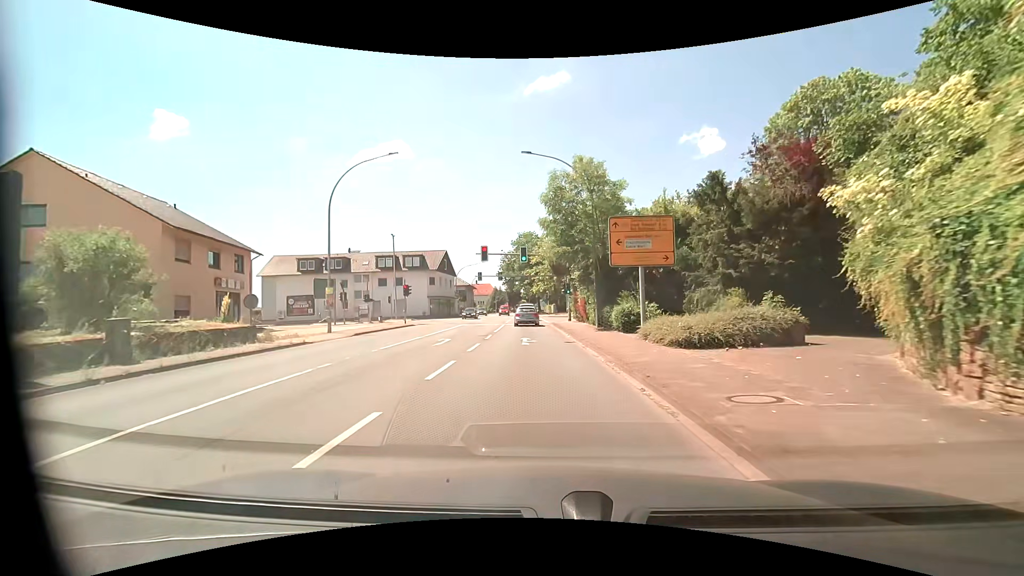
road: primary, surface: asphalt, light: Day
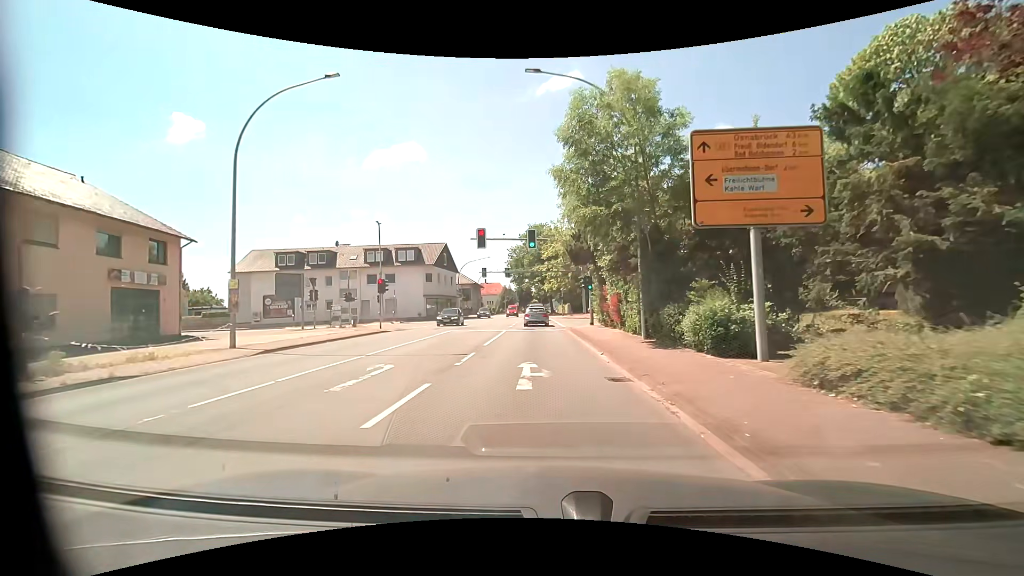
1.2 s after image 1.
(-0.2, +9.7) m; -2°
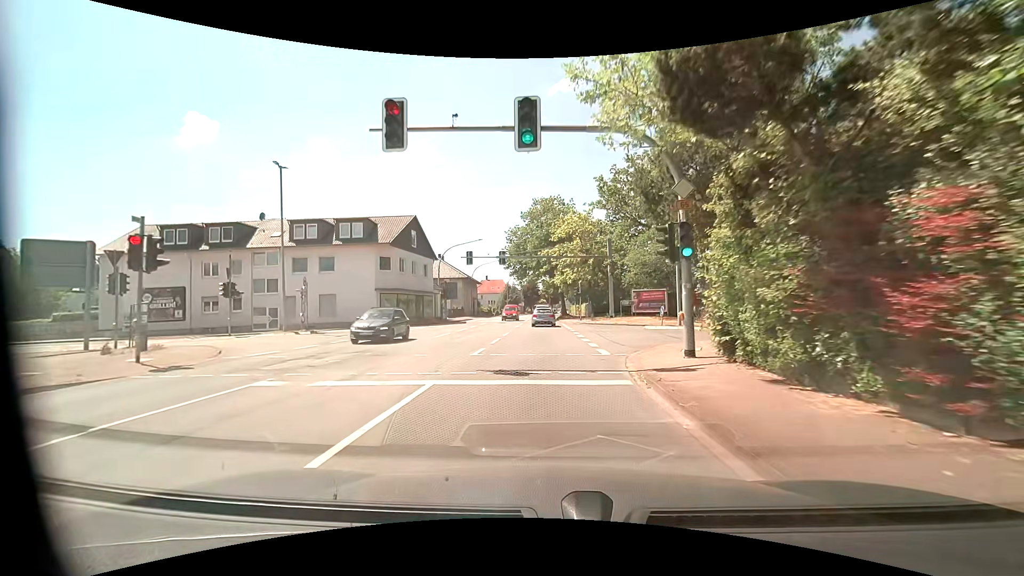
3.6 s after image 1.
(-0.1, +21.1) m; 0°
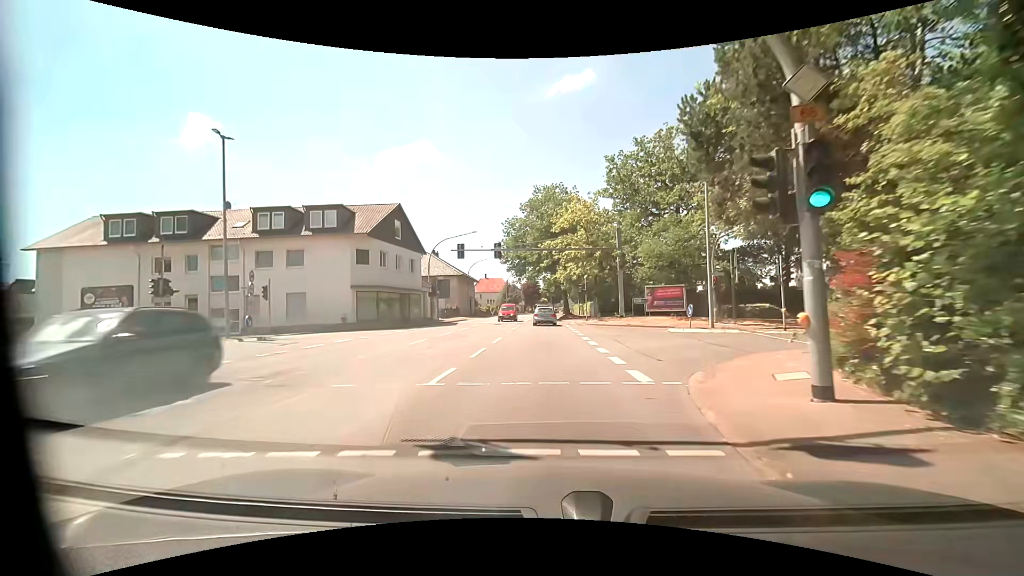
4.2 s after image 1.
(0.0, +5.7) m; 0°
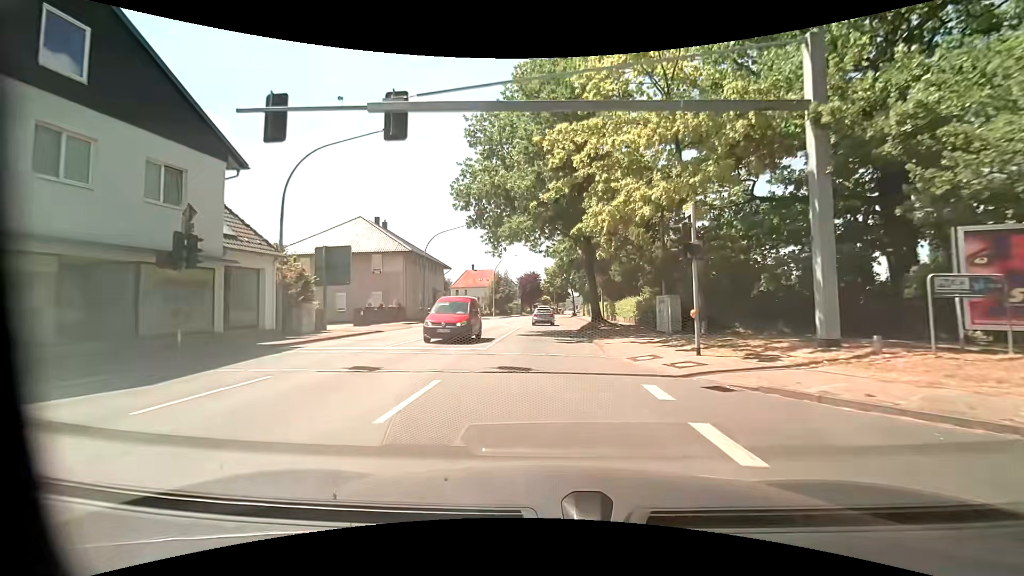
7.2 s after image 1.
(-0.3, +31.4) m; 0°
(0, +10) (0, +20) (0, +30) (0, +40) (-1, +50) (-1, +60) (-1, +70) (-1, +80) (0, +90) (+1, +100) m
